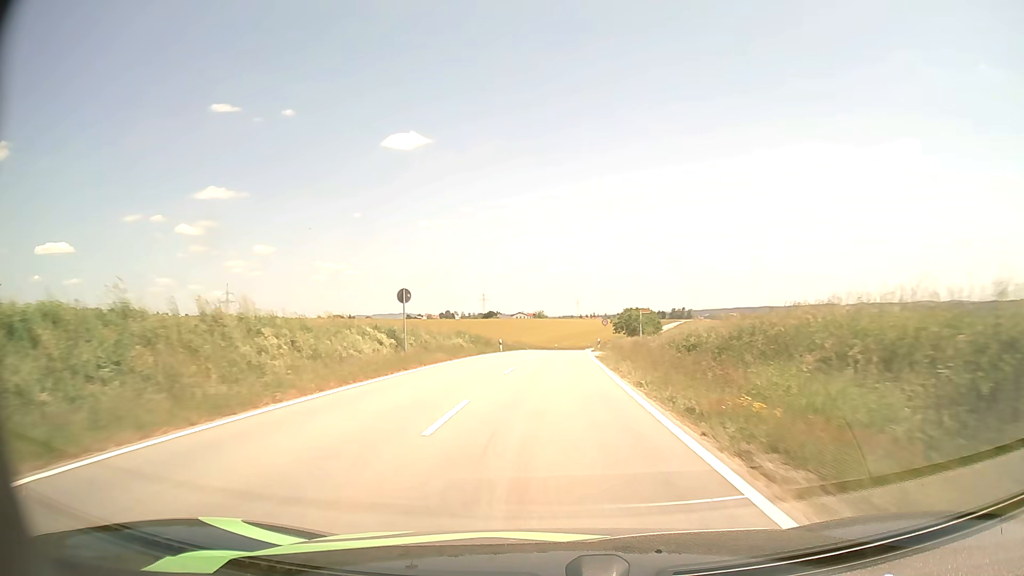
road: tertiary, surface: asphalt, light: Day
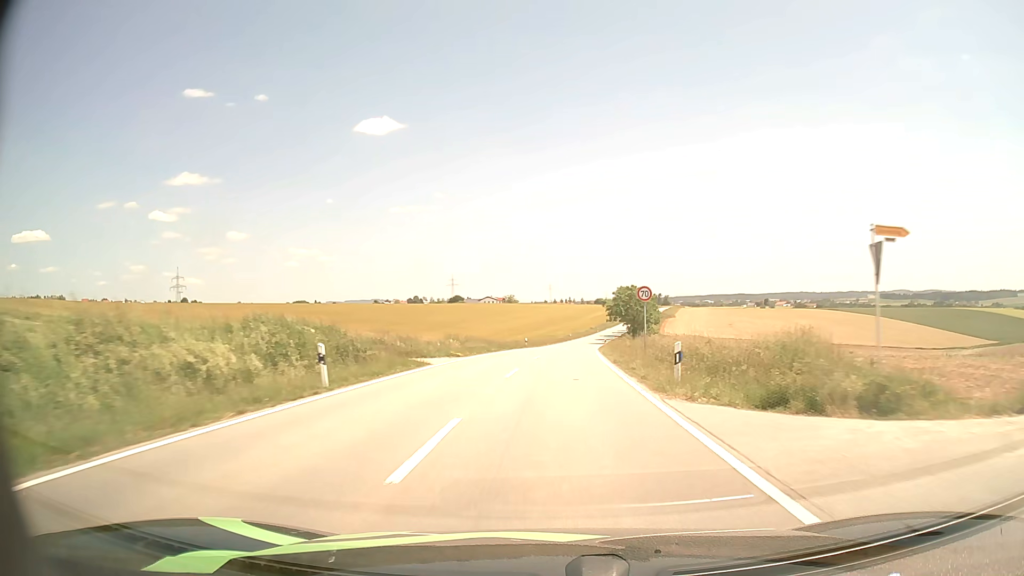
(+0.6, +39.1) m; +2°
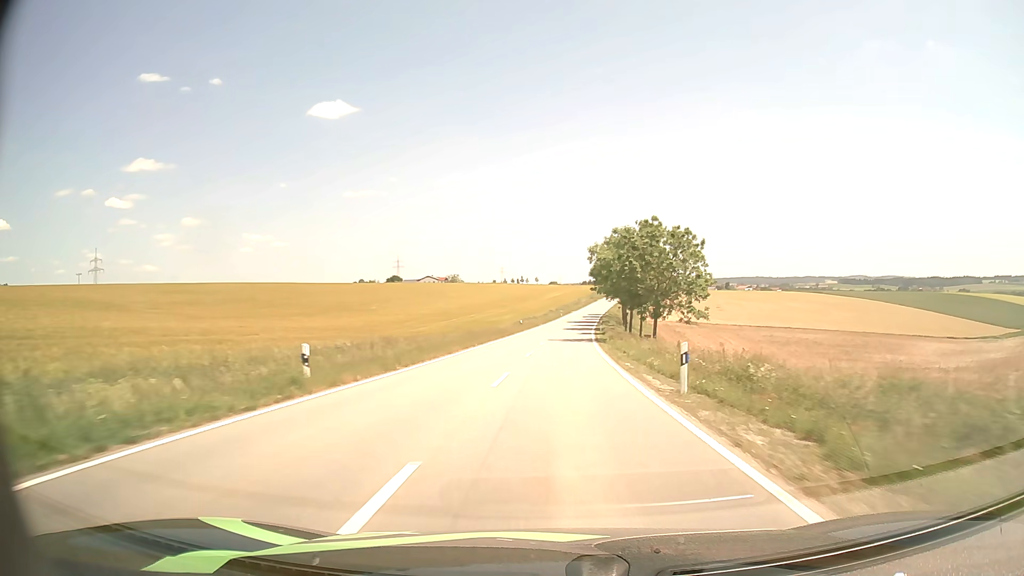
(+1.9, +52.8) m; +4°
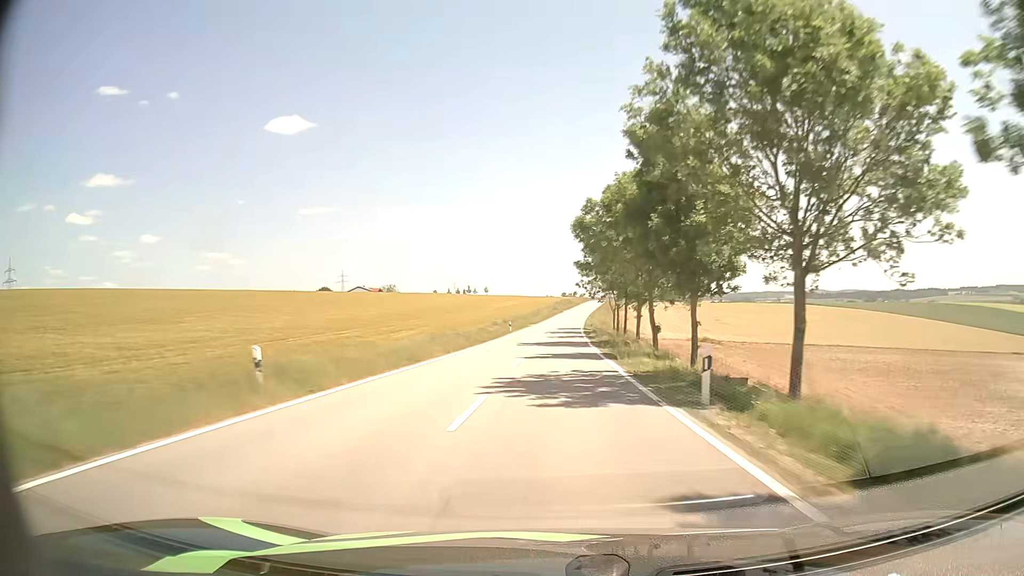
(+1.8, +55.3) m; +4°
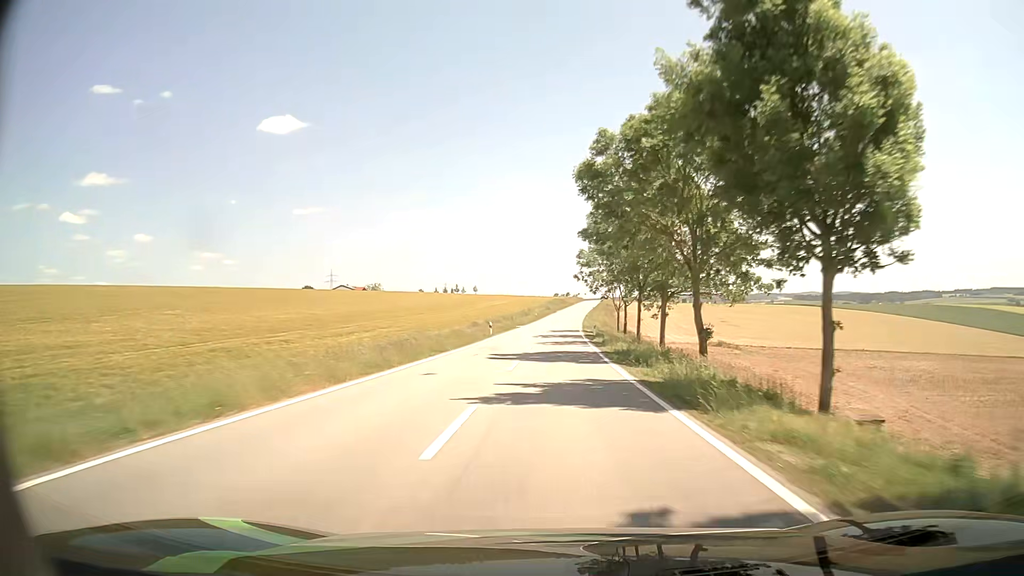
(+0.1, +14.2) m; +1°
(0, +10) (0, +20) (0, +30) (+1, +40) (+1, +50) (+1, +60) (+2, +70) (+2, +80) (+3, +90) (+4, +100) m
